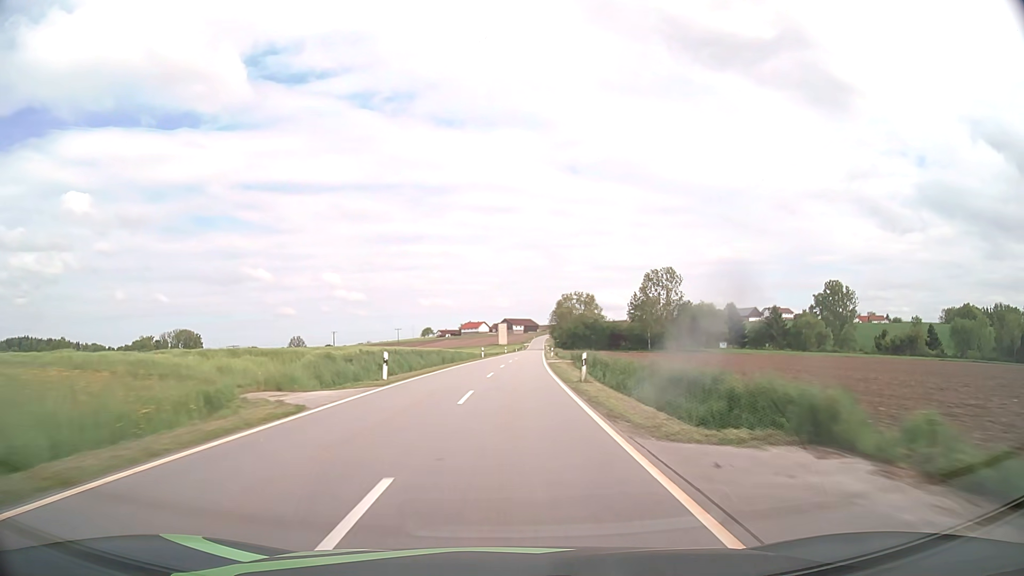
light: Day
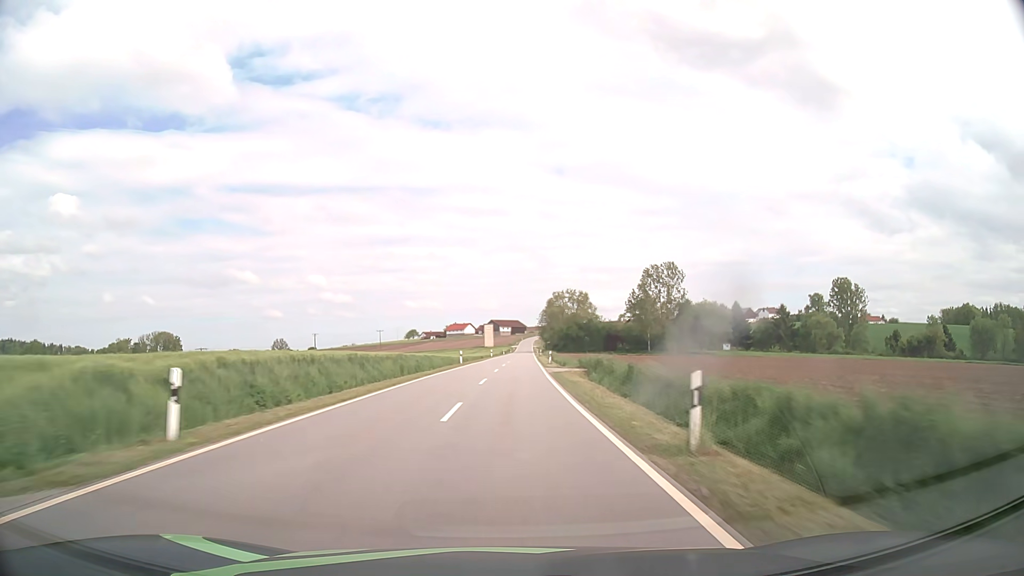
(+0.1, +15.1) m; +1°
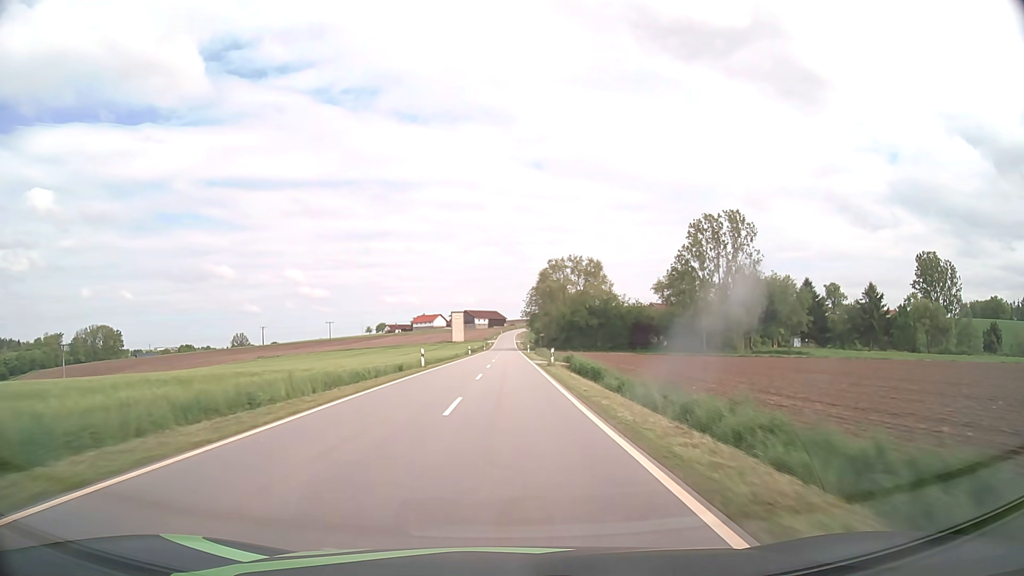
(+1.4, +60.4) m; +2°
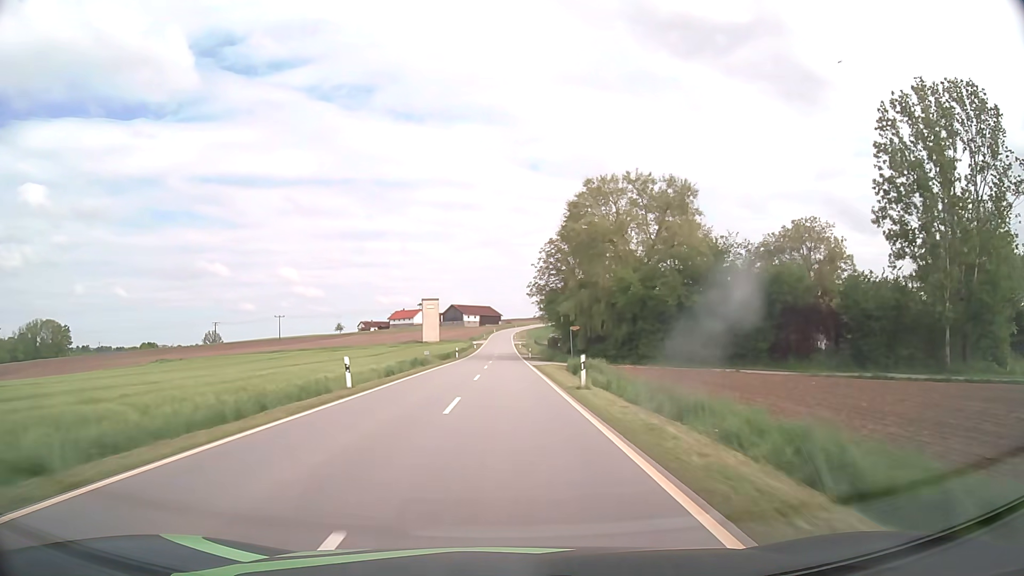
(+0.3, +60.6) m; 0°
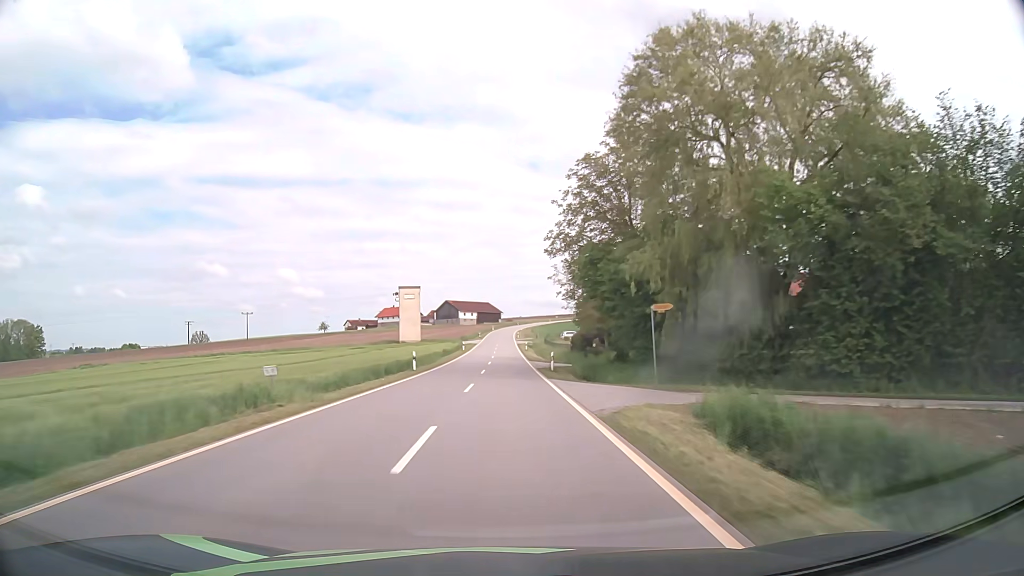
(0.0, +30.3) m; 0°
(0, +10) (0, +20) (0, +30) (0, +40) (0, +50) (0, +60) (0, +70) (0, +80) (0, +90) (0, +100) m
